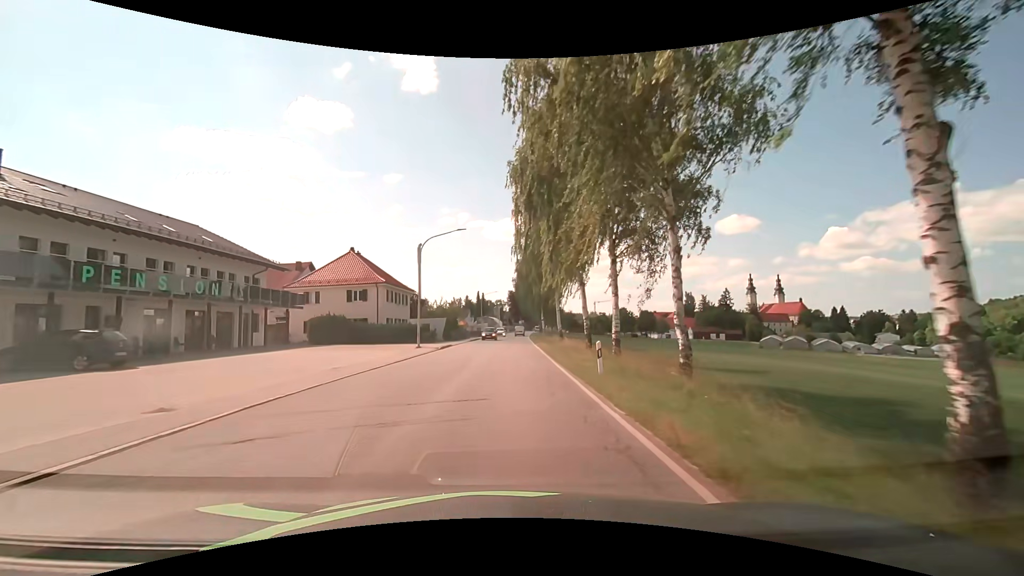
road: secondary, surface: asphalt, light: Day
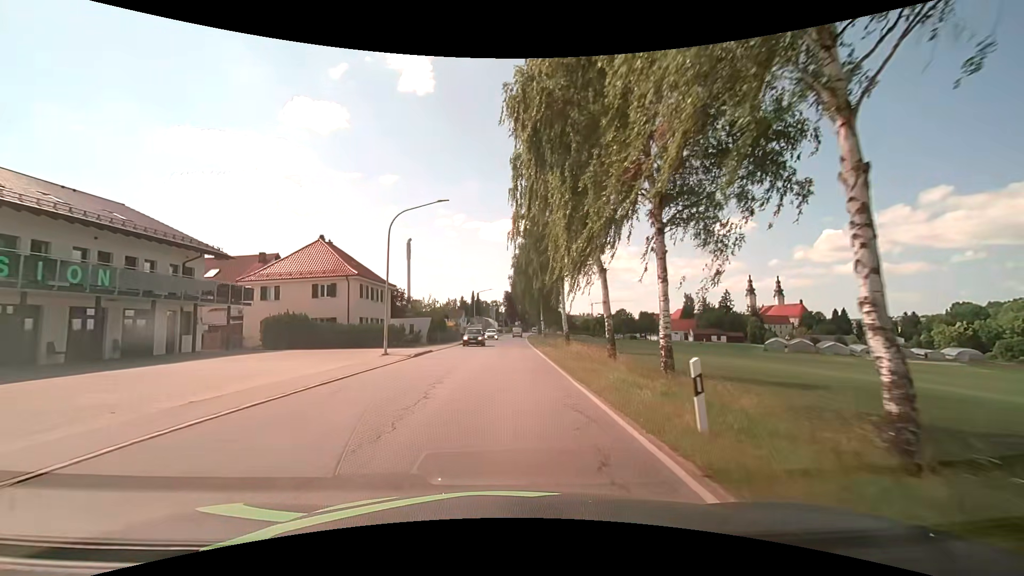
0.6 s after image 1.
(0.0, +7.7) m; 0°
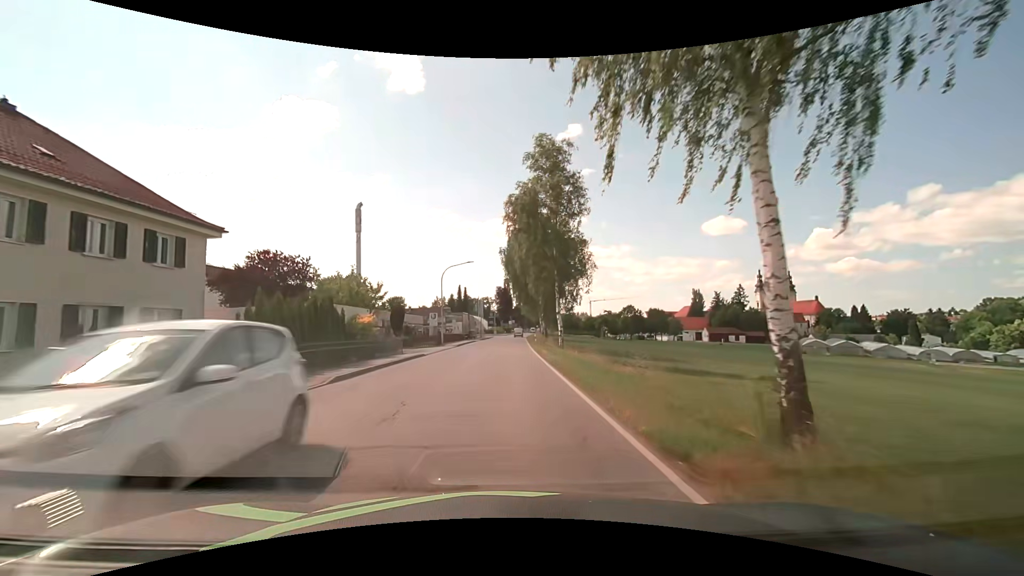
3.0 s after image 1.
(+0.3, +30.5) m; +1°
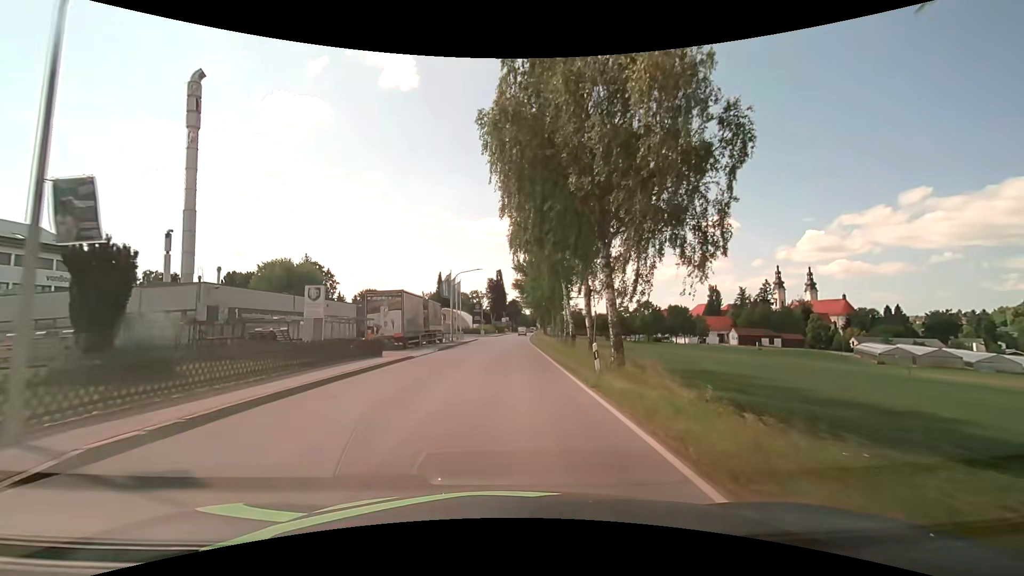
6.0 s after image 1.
(-0.1, +38.2) m; 0°
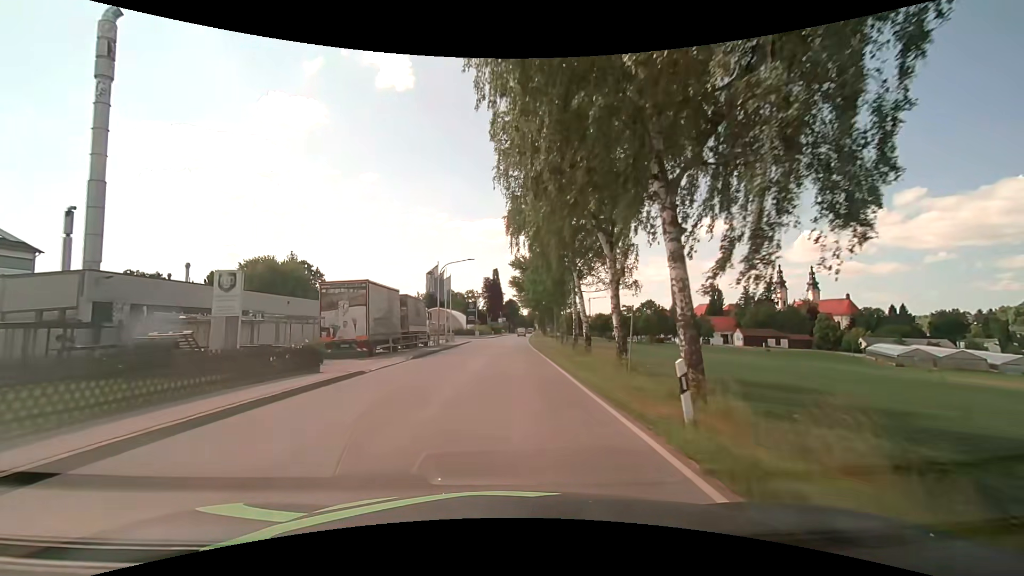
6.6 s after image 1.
(0.0, +7.7) m; +1°
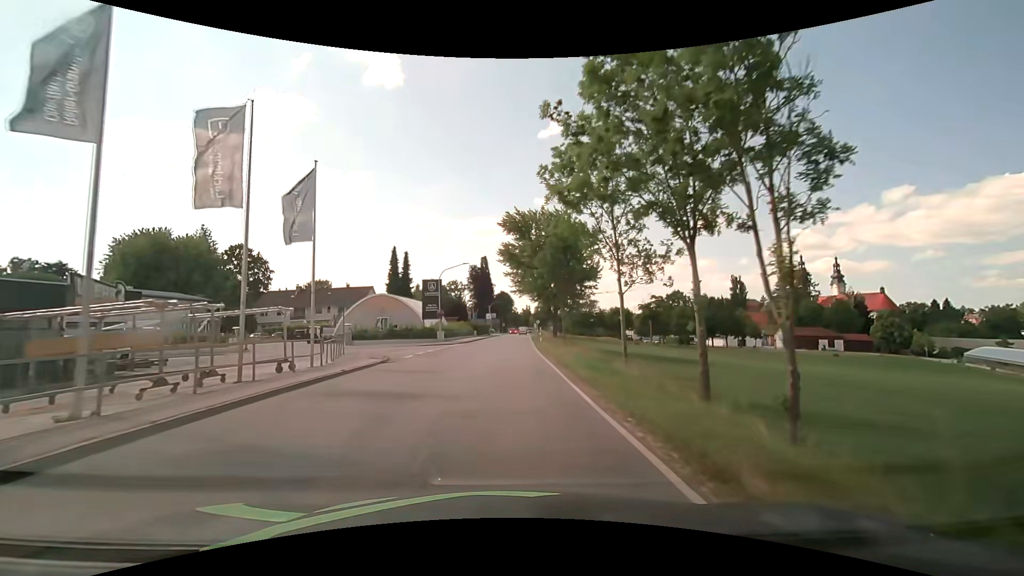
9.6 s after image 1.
(+0.4, +38.3) m; +1°
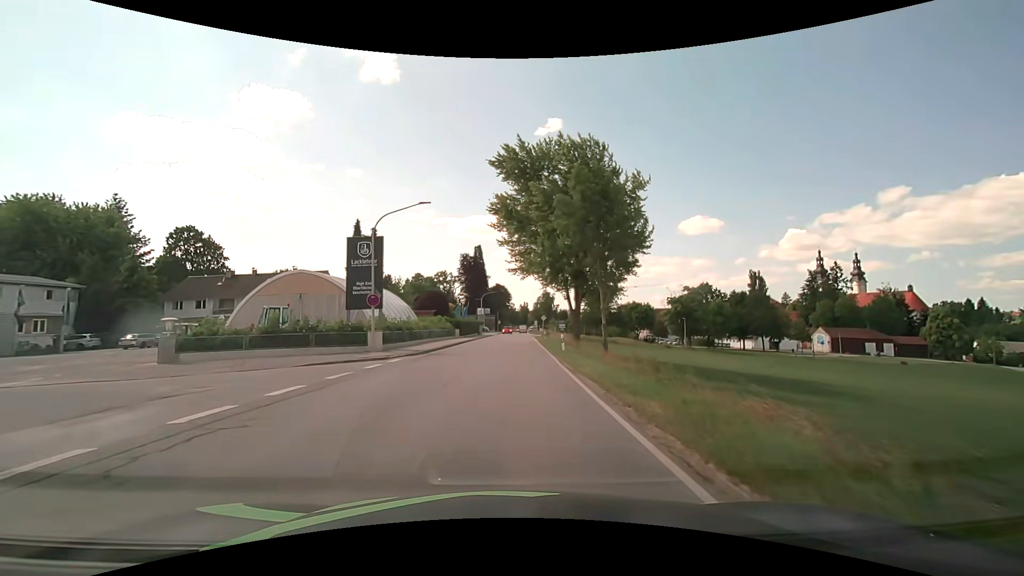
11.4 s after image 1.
(0.0, +22.9) m; 0°
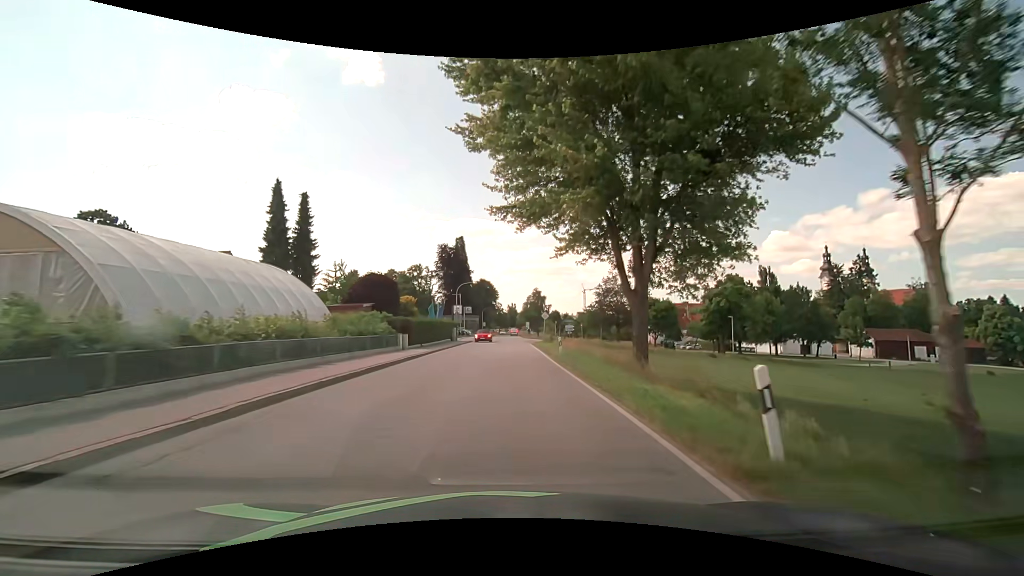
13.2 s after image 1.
(+0.2, +22.9) m; +1°
(0, +10) (0, +20) (0, +30) (+1, +40) (+1, +50) (+1, +60) (+1, +70) (+1, +80) (+1, +90) (+1, +100) m
